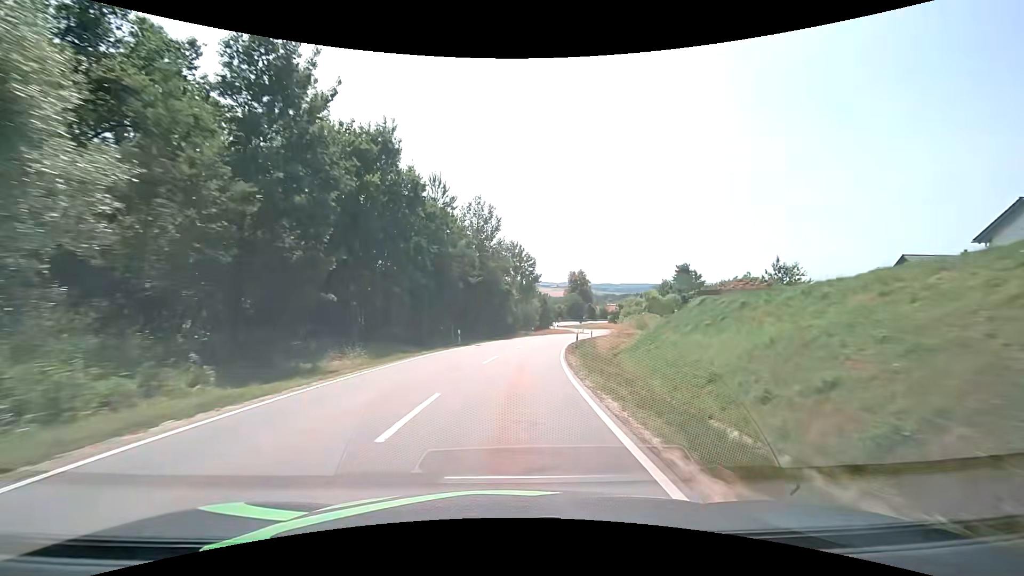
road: tertiary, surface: asphalt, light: Day
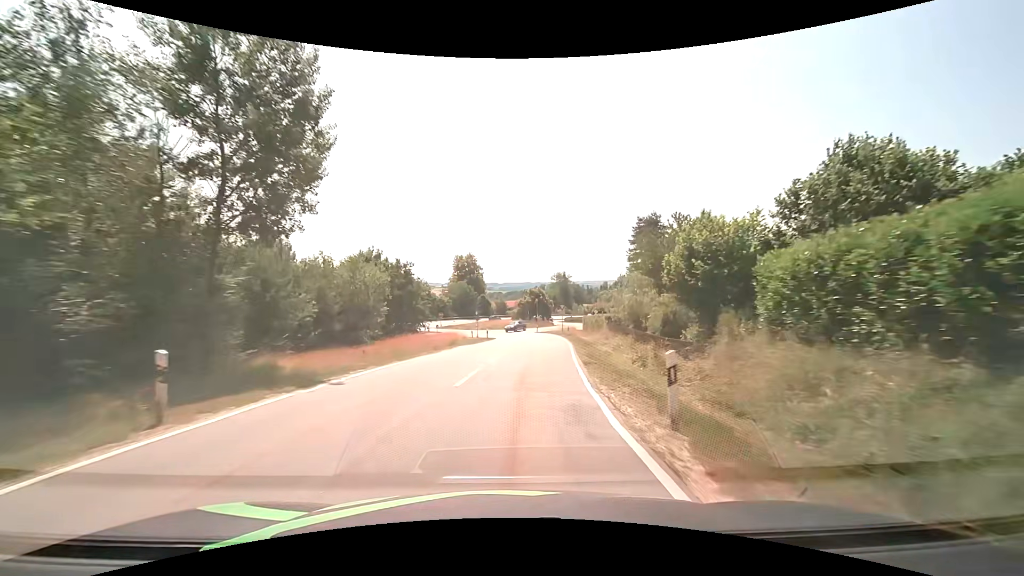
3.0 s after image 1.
(+5.7, +55.0) m; +13°
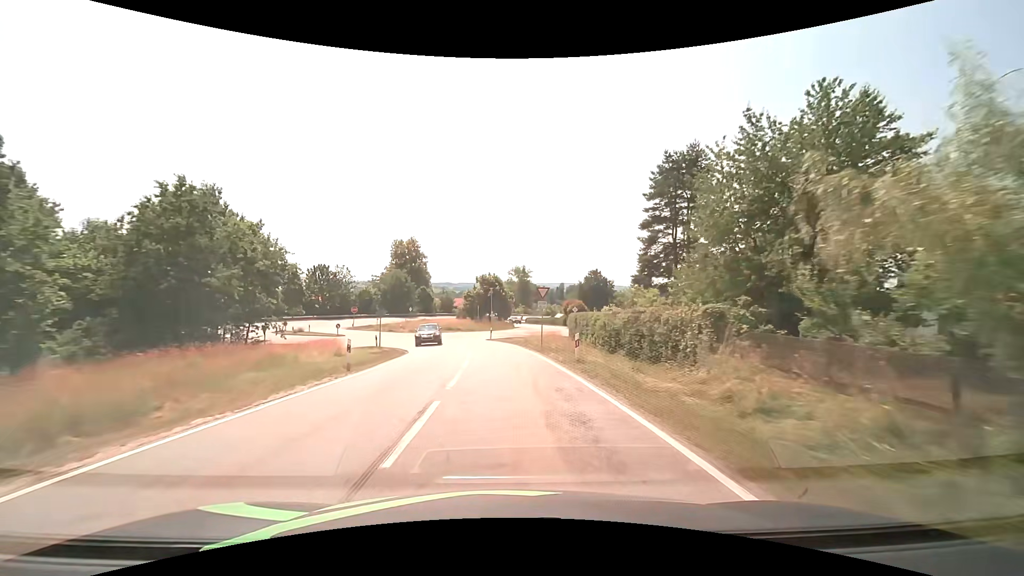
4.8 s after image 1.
(+1.5, +29.6) m; +5°
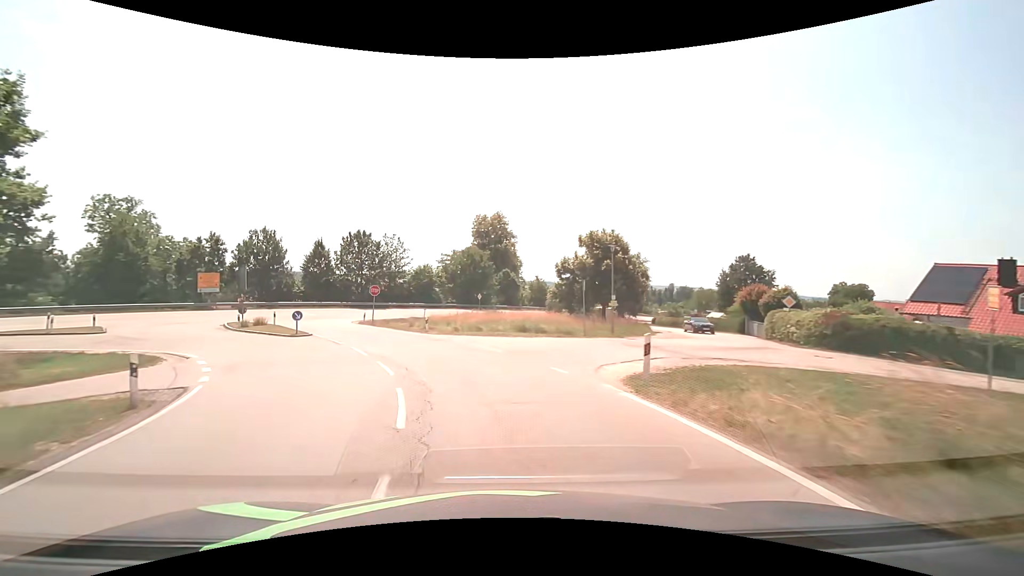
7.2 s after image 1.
(-1.8, +32.9) m; -11°
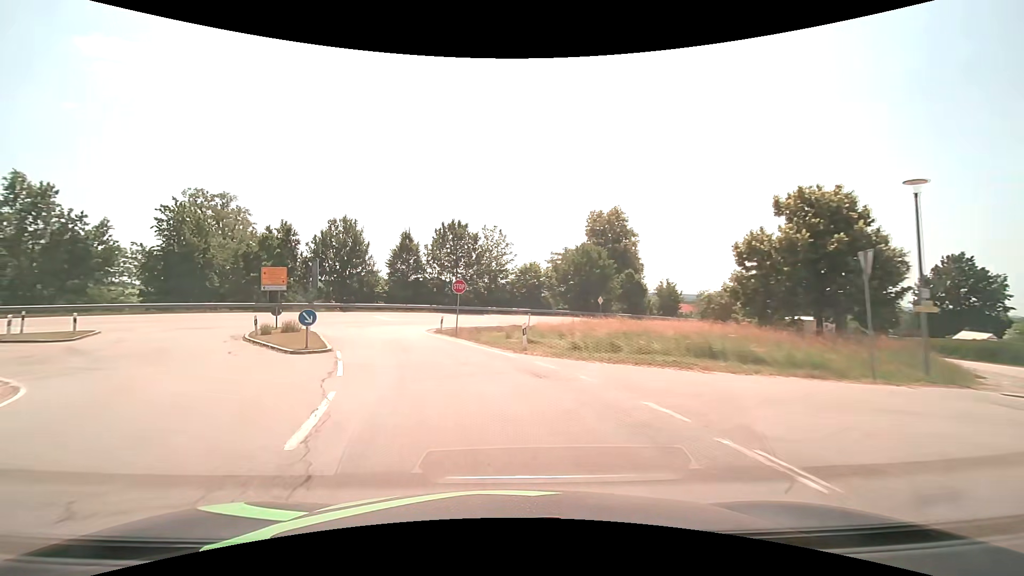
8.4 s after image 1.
(-1.5, +13.9) m; -13°
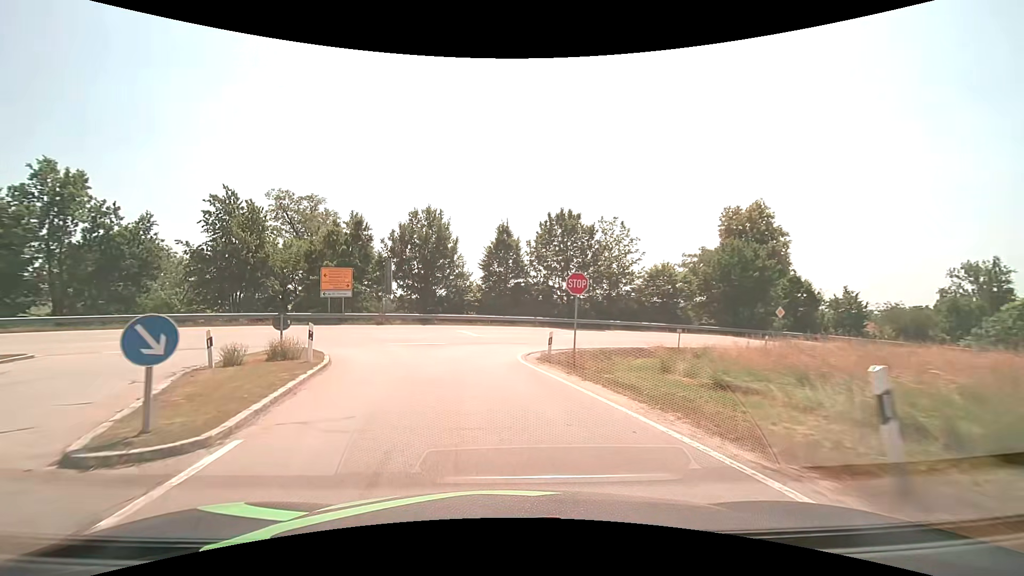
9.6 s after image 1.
(-1.2, +12.4) m; -12°
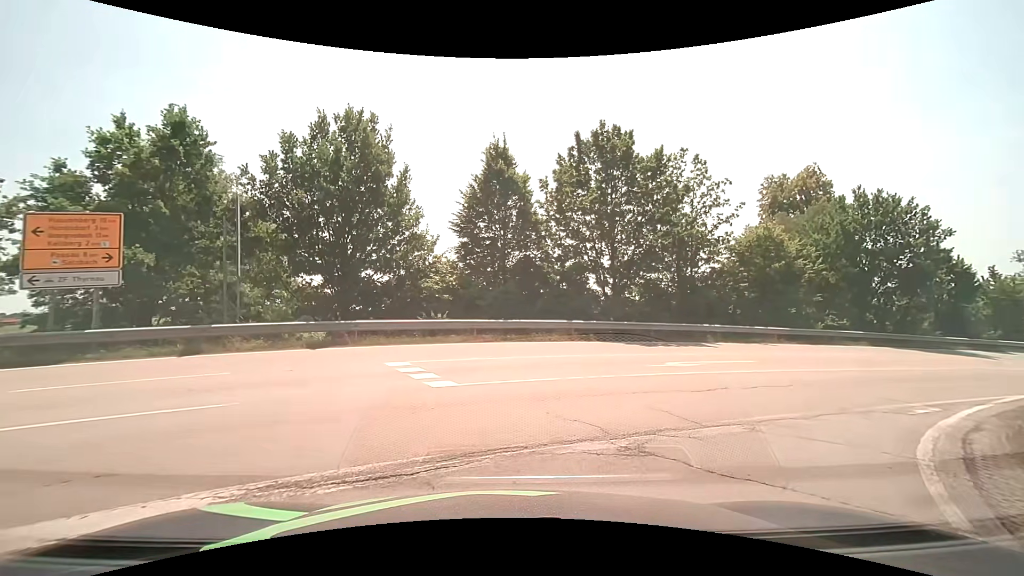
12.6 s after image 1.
(-1.1, +19.5) m; +3°
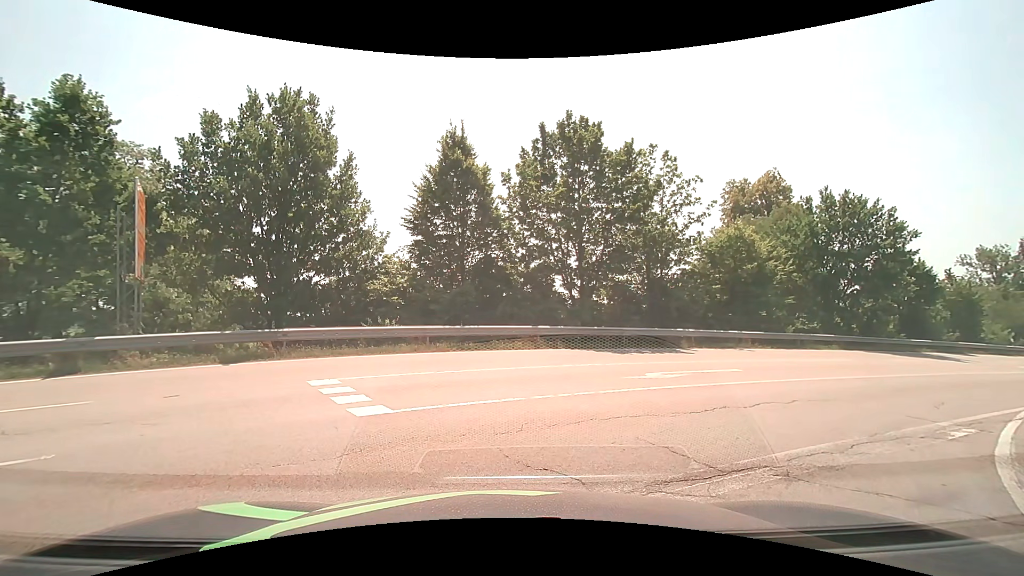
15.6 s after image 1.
(0.0, +1.8) m; +2°
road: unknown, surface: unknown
(+3, +9) (+11, +15) (+20, +20) (+29, +25) (+38, +29) (+47, +34) (+56, +38) (+65, +42) (+74, +46) (+83, +50) m
